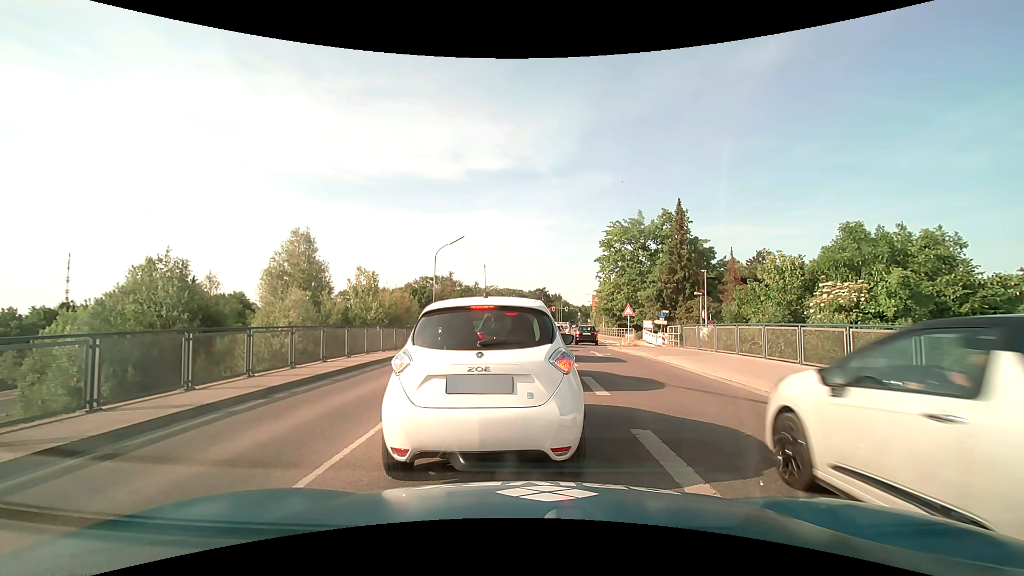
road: secondary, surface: asphalt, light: Day
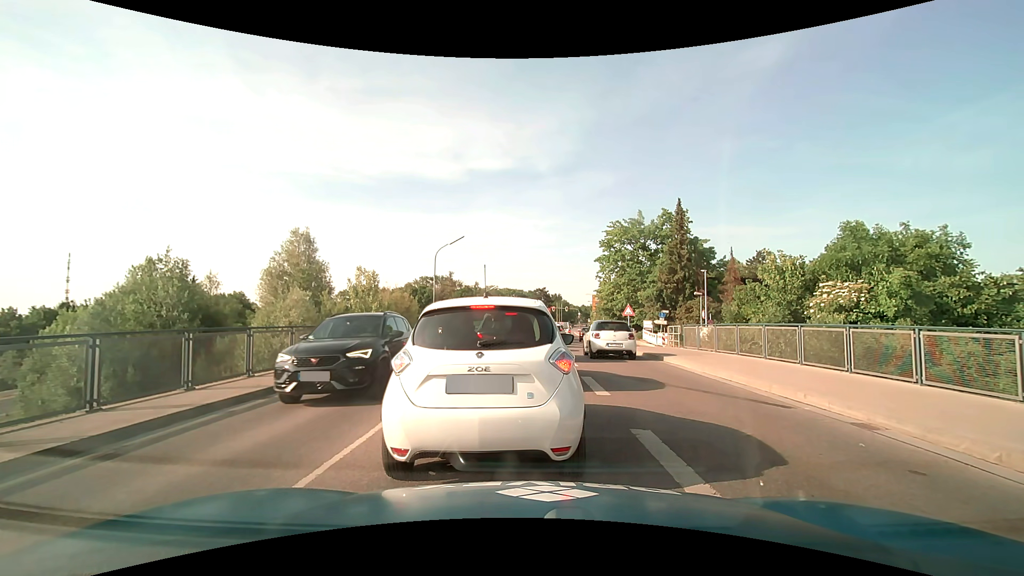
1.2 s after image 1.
(0.0, 0.0) m; 0°
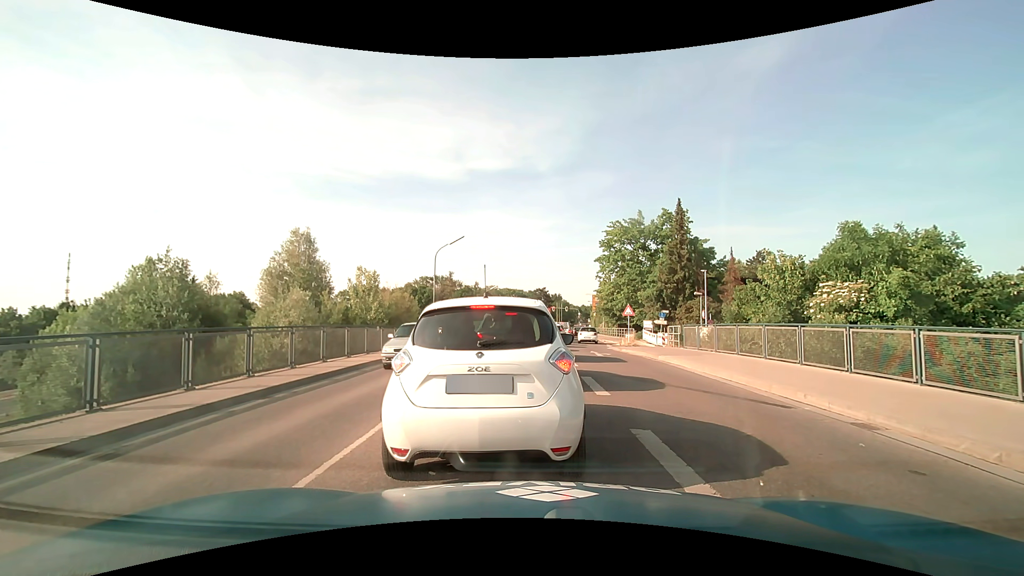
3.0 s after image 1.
(0.0, 0.0) m; 0°
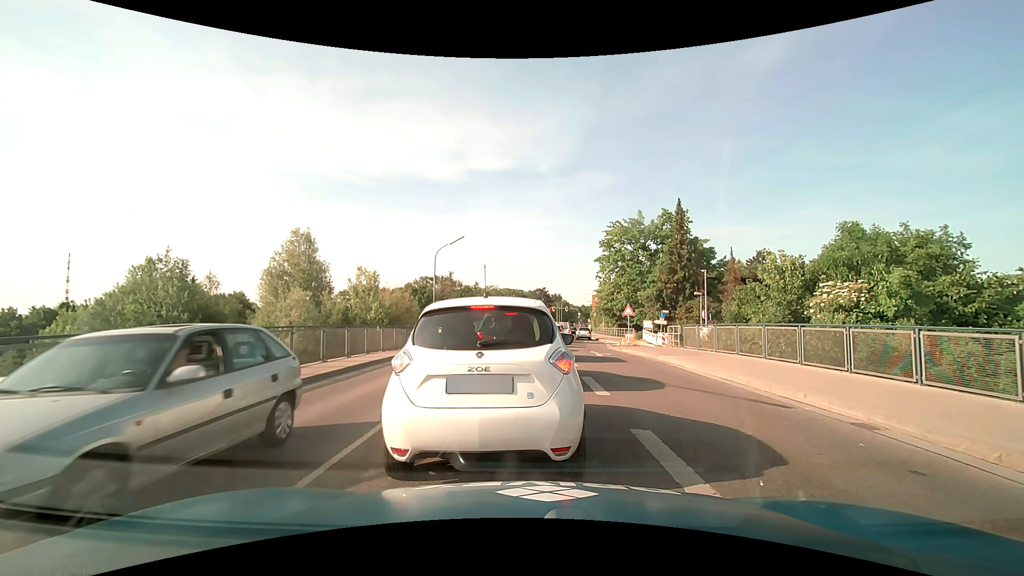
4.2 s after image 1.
(0.0, 0.0) m; 0°
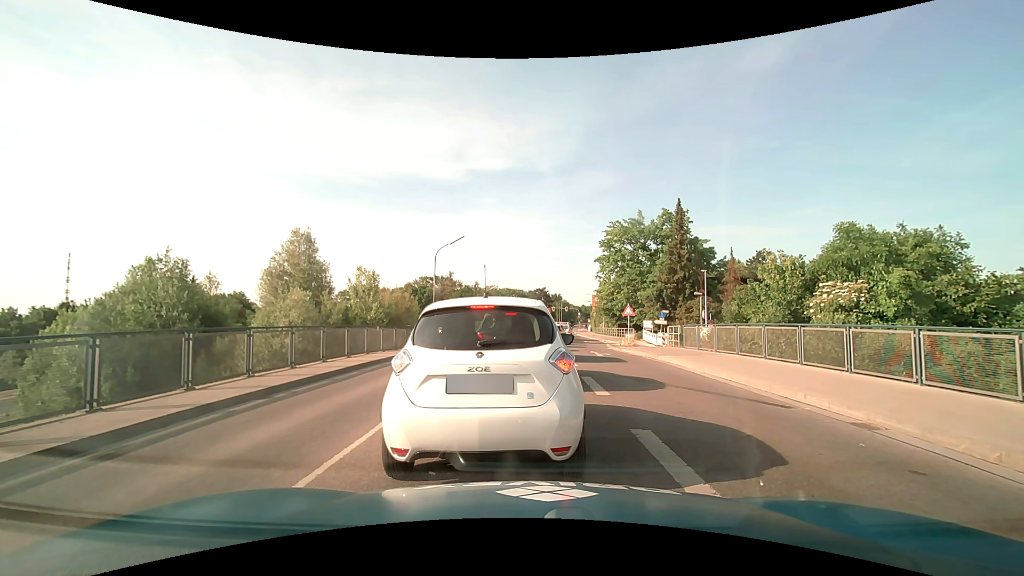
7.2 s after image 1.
(0.0, 0.0) m; 0°
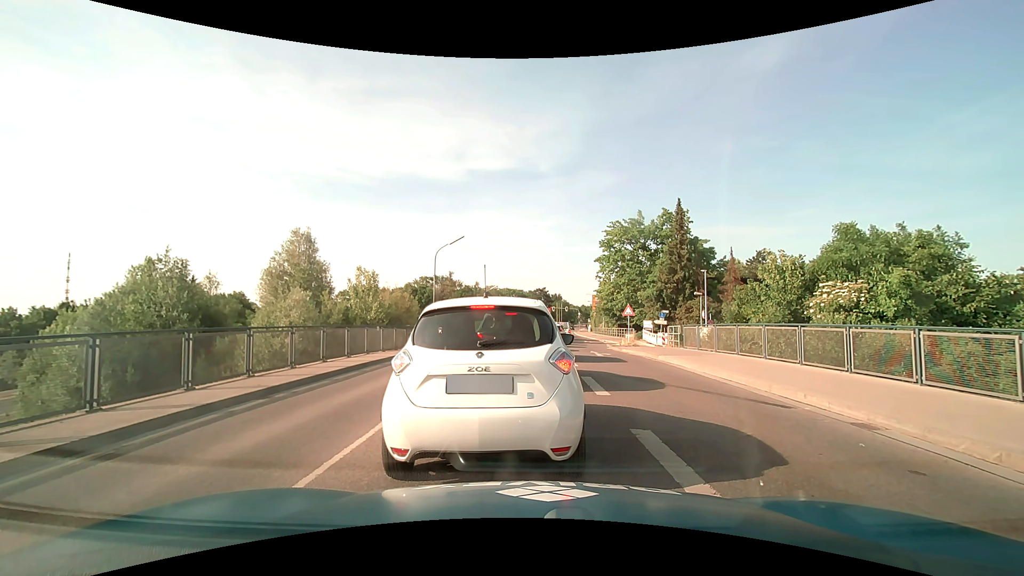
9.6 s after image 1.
(0.0, 0.0) m; 0°
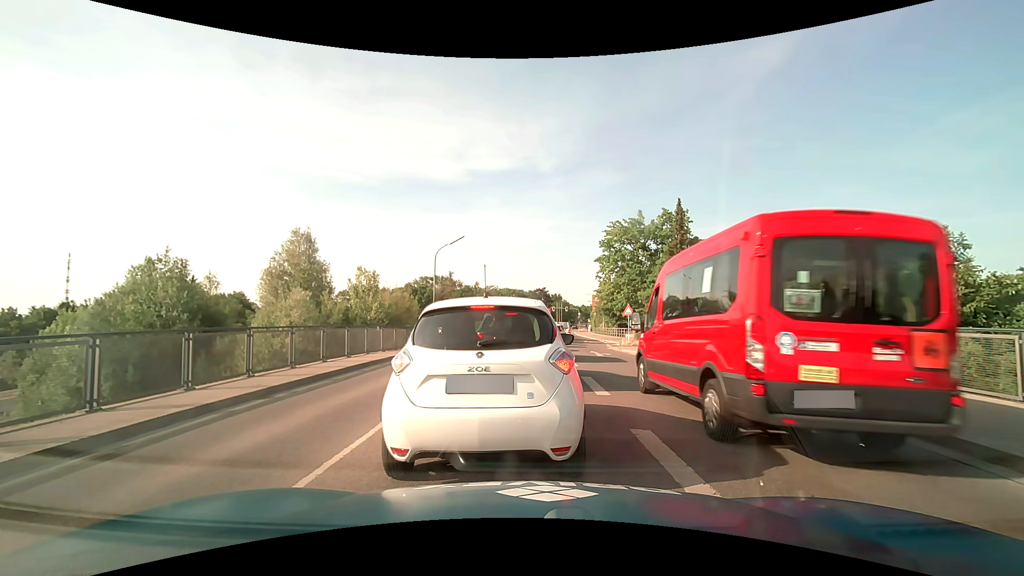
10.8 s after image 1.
(0.0, 0.0) m; 0°
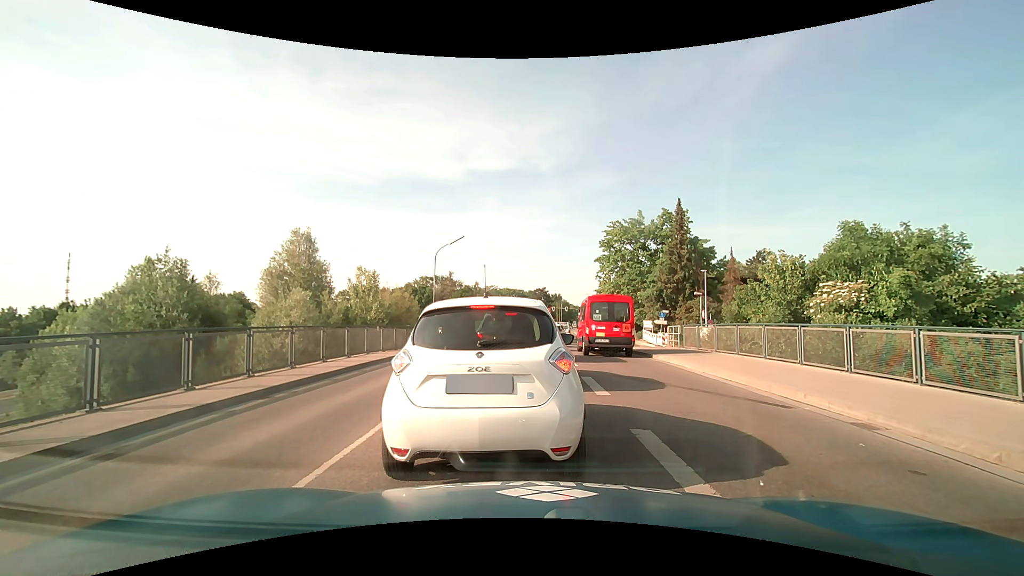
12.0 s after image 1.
(0.0, 0.0) m; 0°
